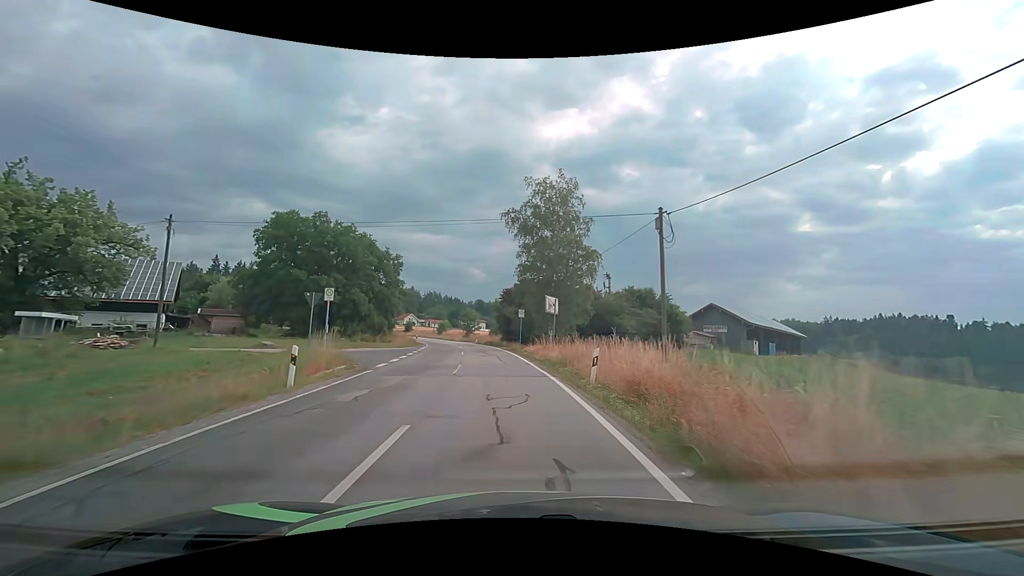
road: tertiary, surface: asphalt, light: Day
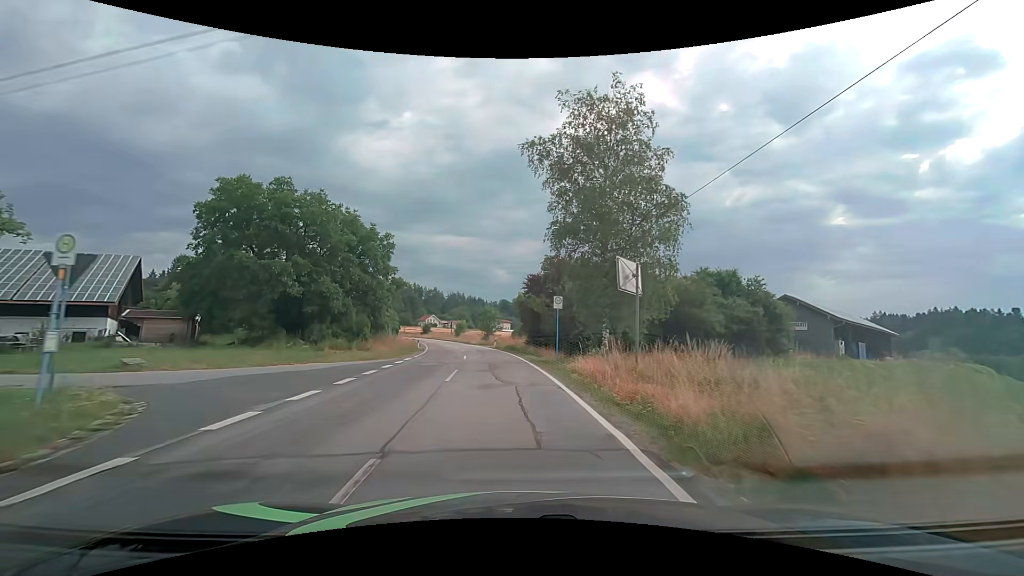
(-0.4, +14.2) m; -3°
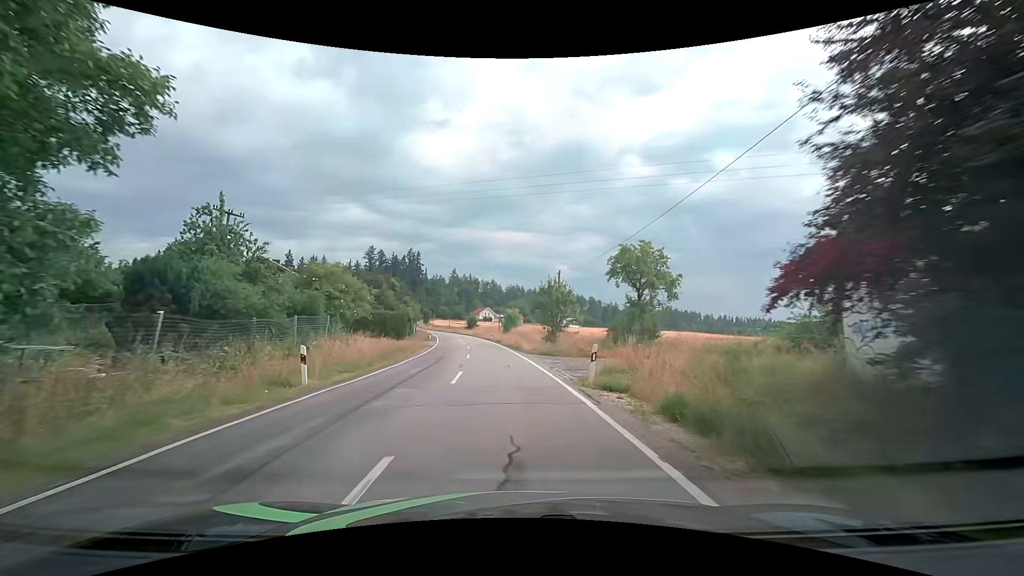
(-2.4, +36.3) m; -7°
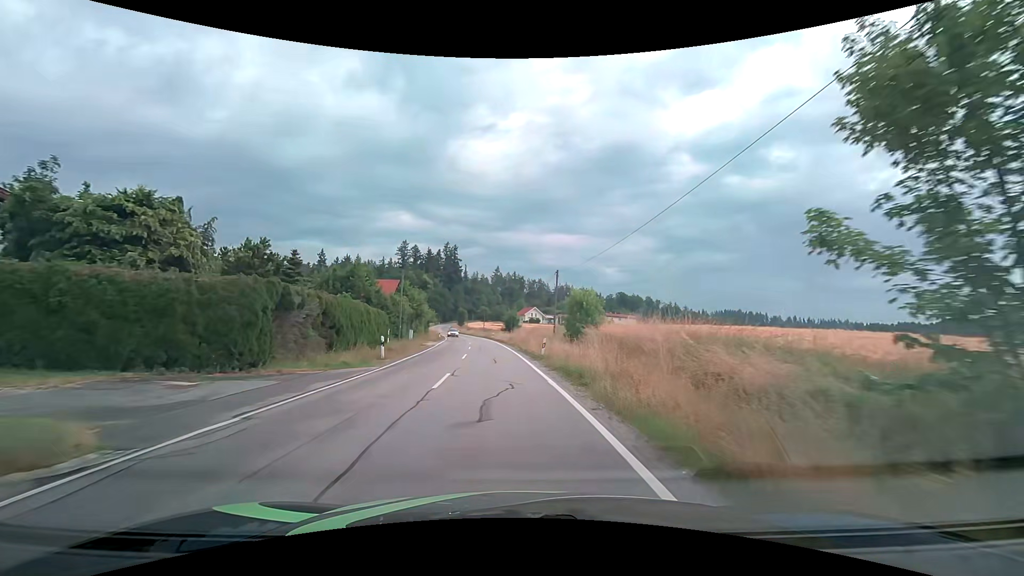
(-1.7, +38.5) m; -5°
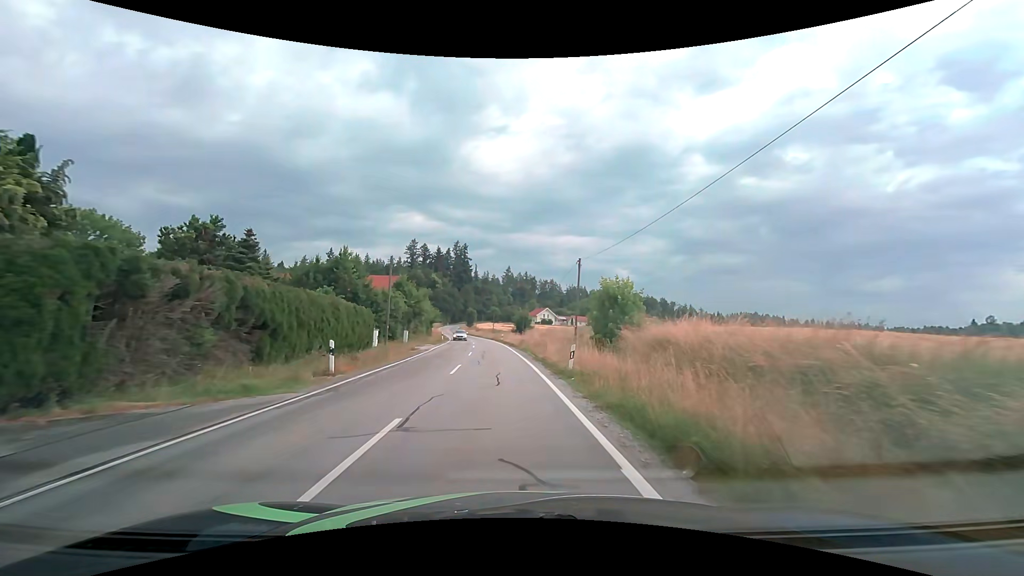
(-0.1, +7.9) m; -1°
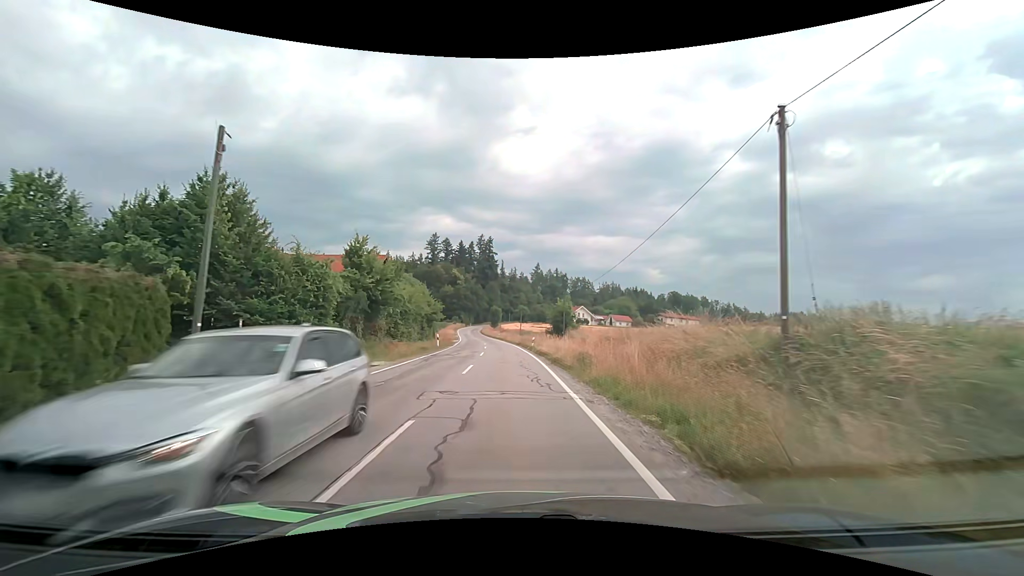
(-0.8, +24.1) m; -3°
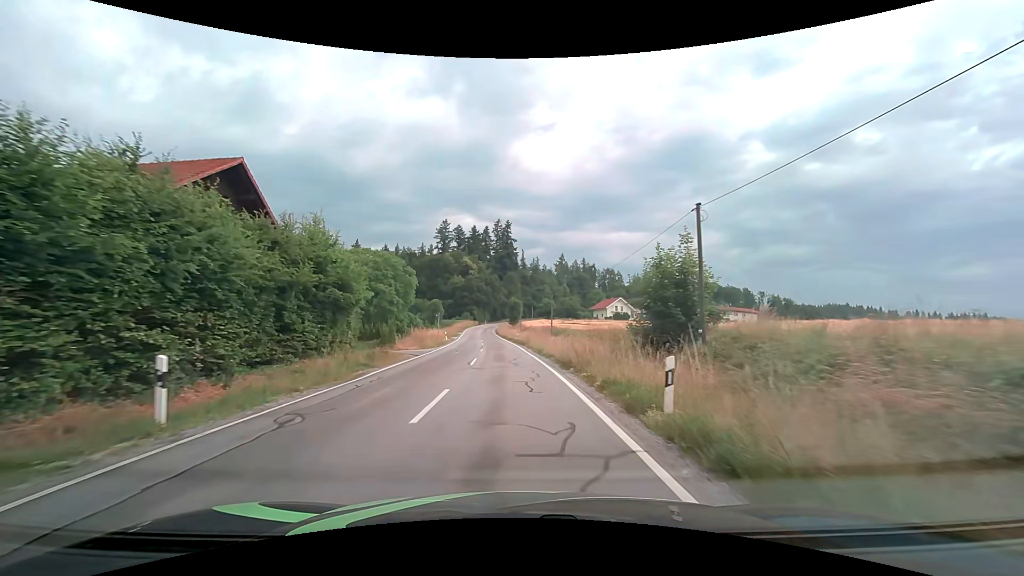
(-0.6, +32.8) m; -3°
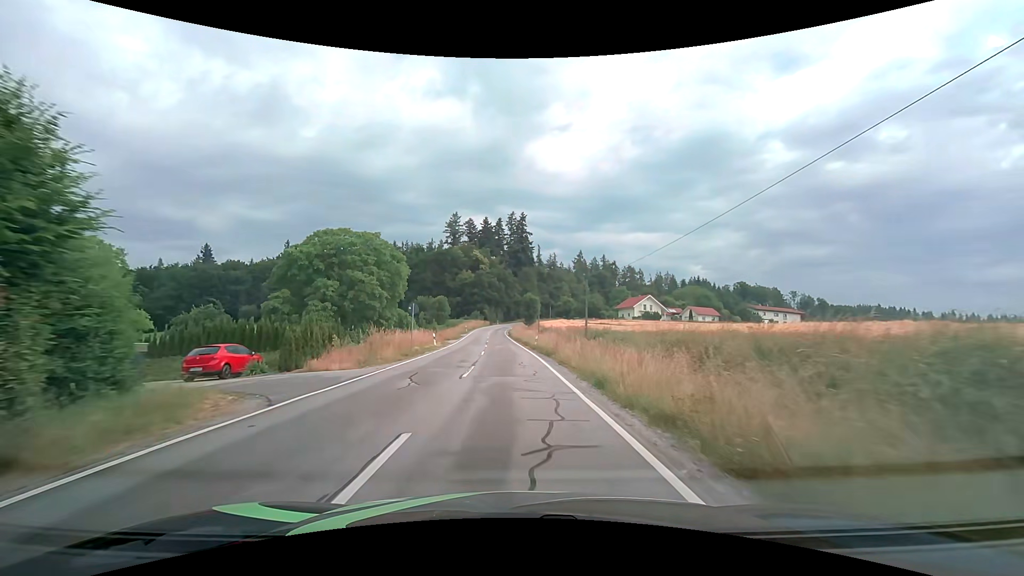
(-0.2, +16.7) m; -1°
(0, +10) (0, +20) (-1, +30) (-1, +40) (-2, +50) (-2, +60) (-3, +70) (-3, +80) (-4, +90) (-4, +100) m
